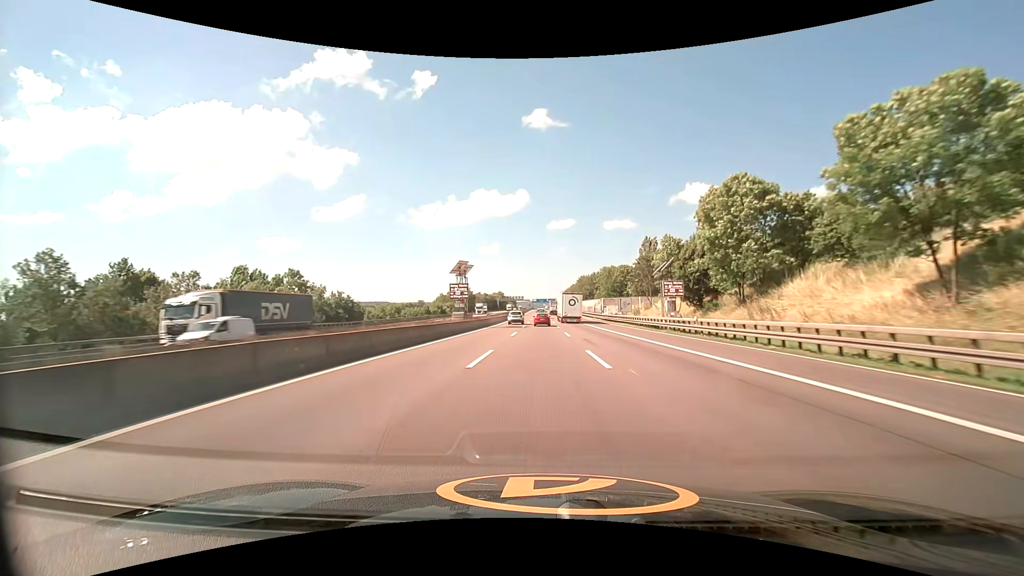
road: motorway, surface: asphalt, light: Day
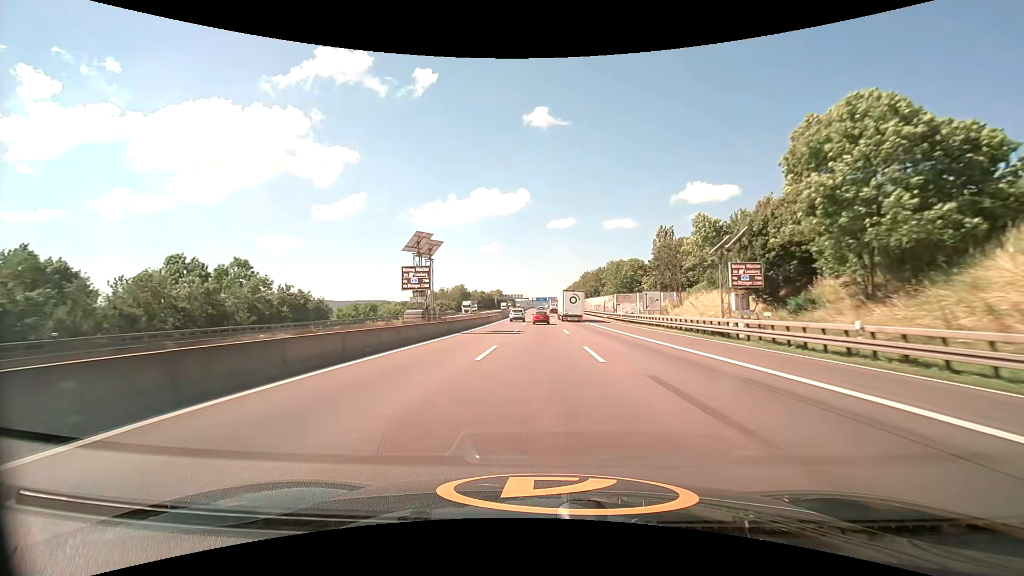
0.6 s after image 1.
(0.0, +16.4) m; 0°
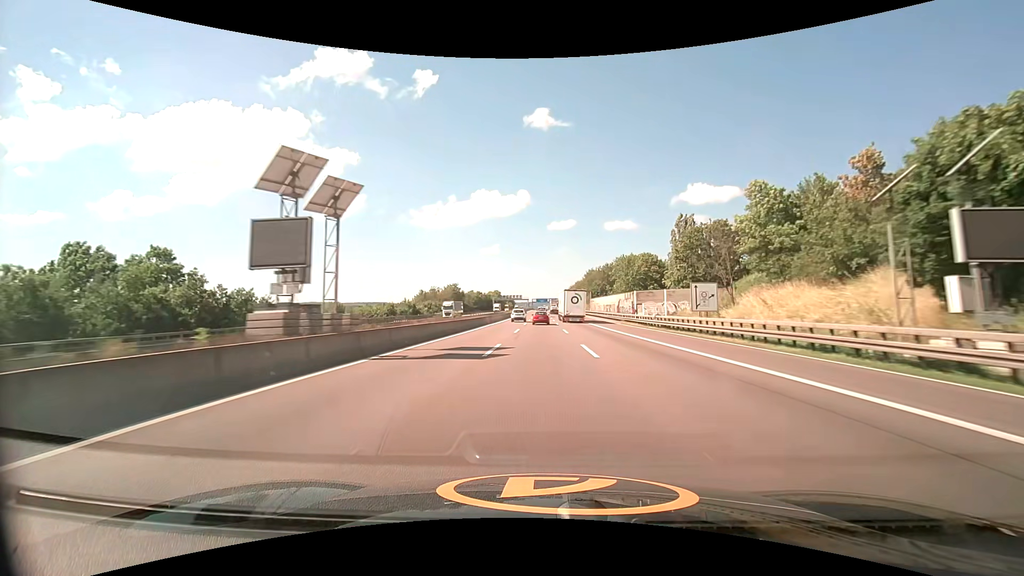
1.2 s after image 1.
(0.0, +16.4) m; 0°
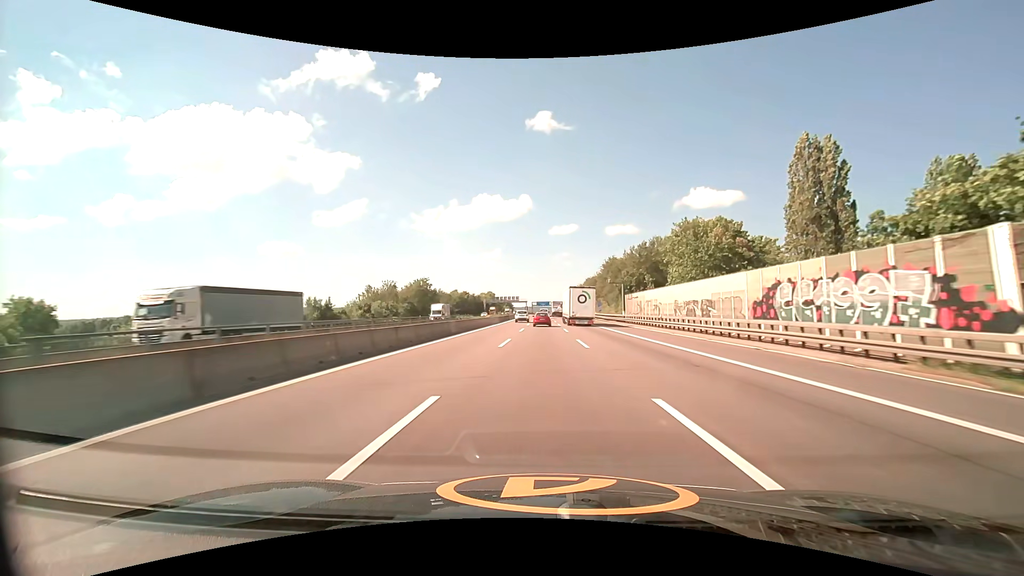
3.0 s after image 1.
(-0.1, +49.3) m; 0°
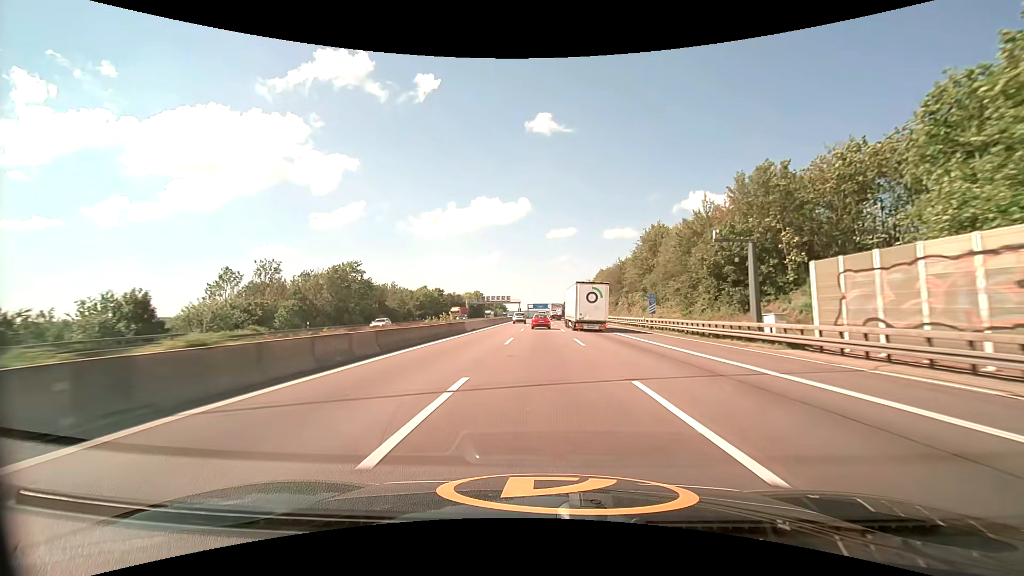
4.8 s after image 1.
(+0.1, +49.4) m; 0°
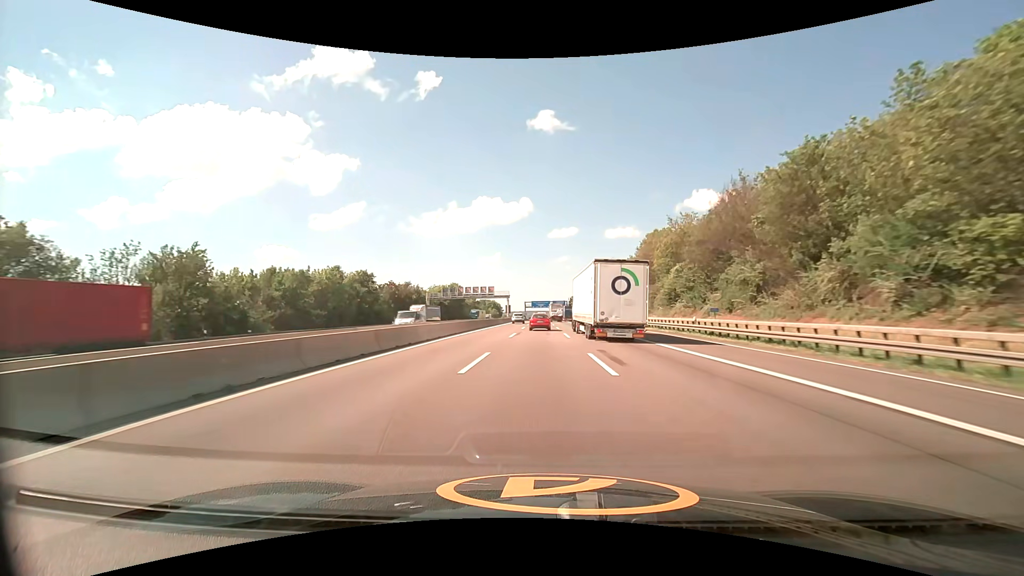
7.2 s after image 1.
(+0.2, +65.9) m; 0°
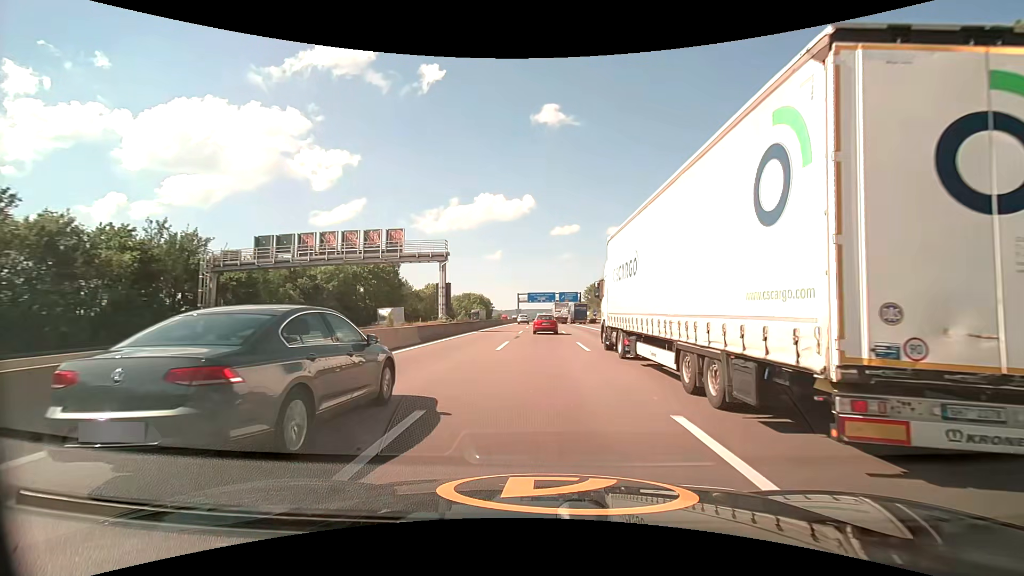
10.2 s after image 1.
(-0.3, +82.3) m; 0°
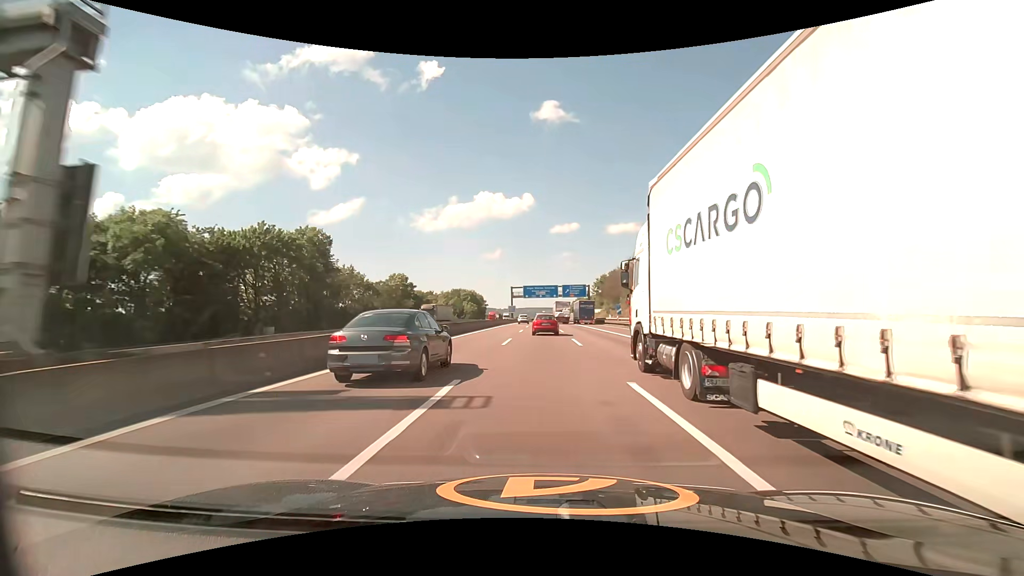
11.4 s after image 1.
(+0.2, +32.8) m; 0°
(0, +10) (0, +20) (0, +30) (0, +40) (0, +50) (0, +60) (0, +70) (0, +80) (0, +90) (0, +100) m
